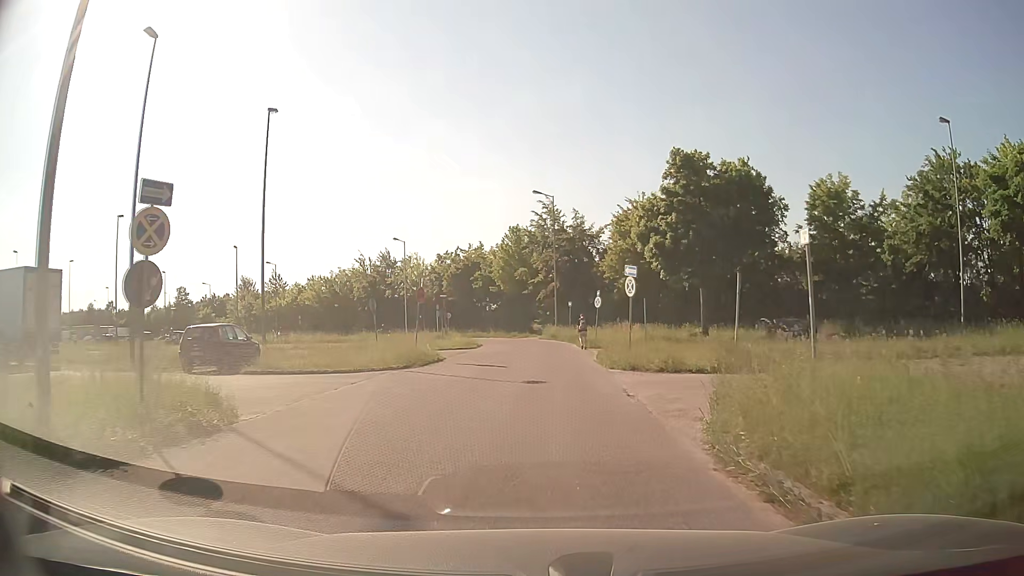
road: service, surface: asphalt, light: Day
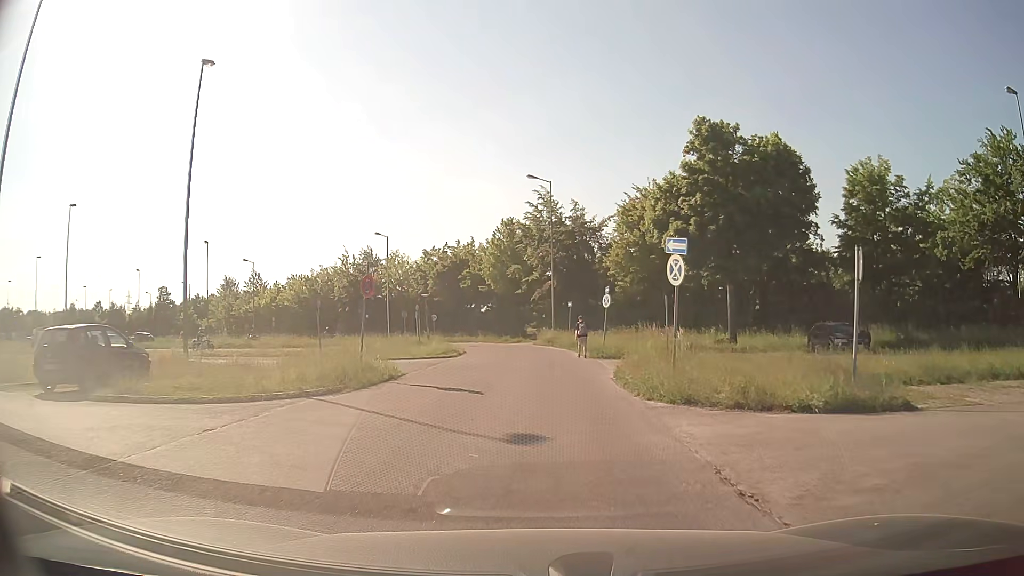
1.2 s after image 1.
(0.0, +7.3) m; 0°
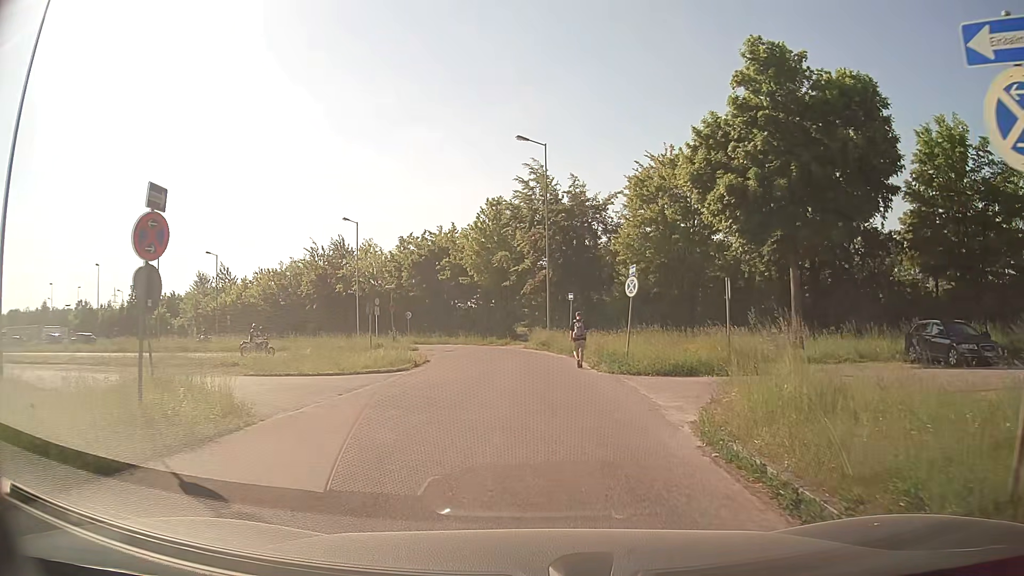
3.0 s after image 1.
(+0.1, +10.3) m; +1°
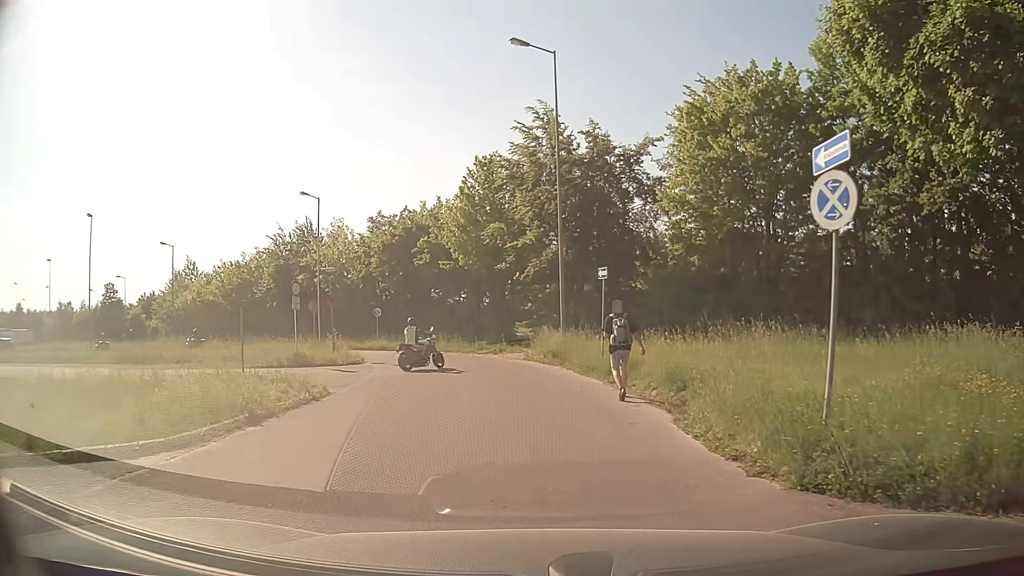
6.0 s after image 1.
(+0.2, +14.1) m; +1°
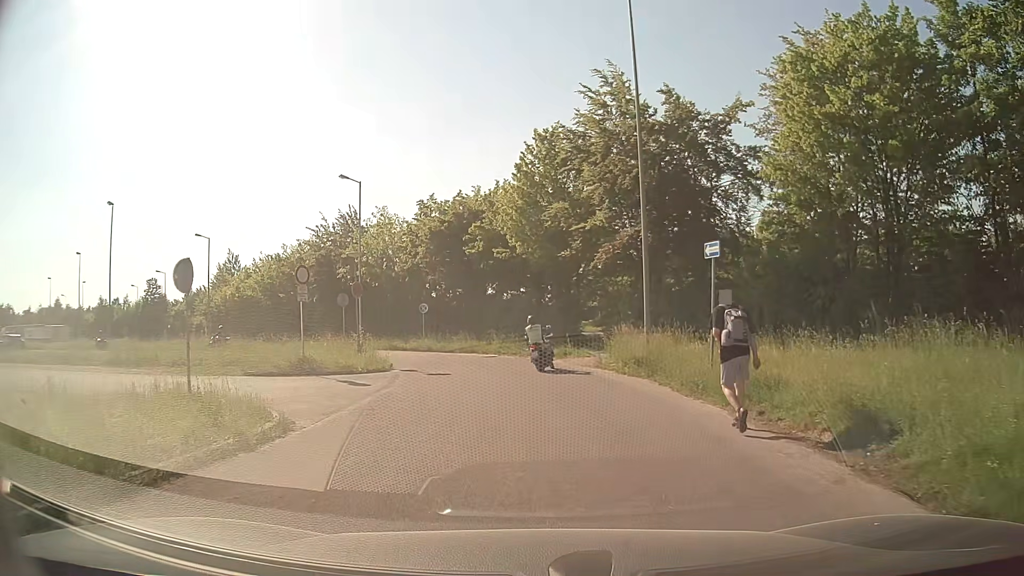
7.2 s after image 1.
(-0.3, +5.7) m; -7°
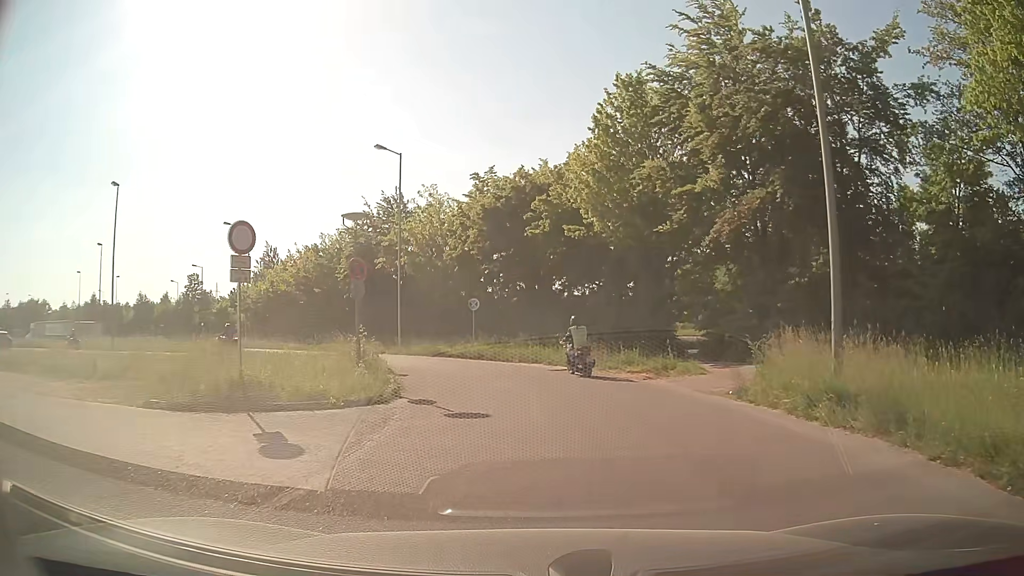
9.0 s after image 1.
(-0.5, +8.6) m; -6°
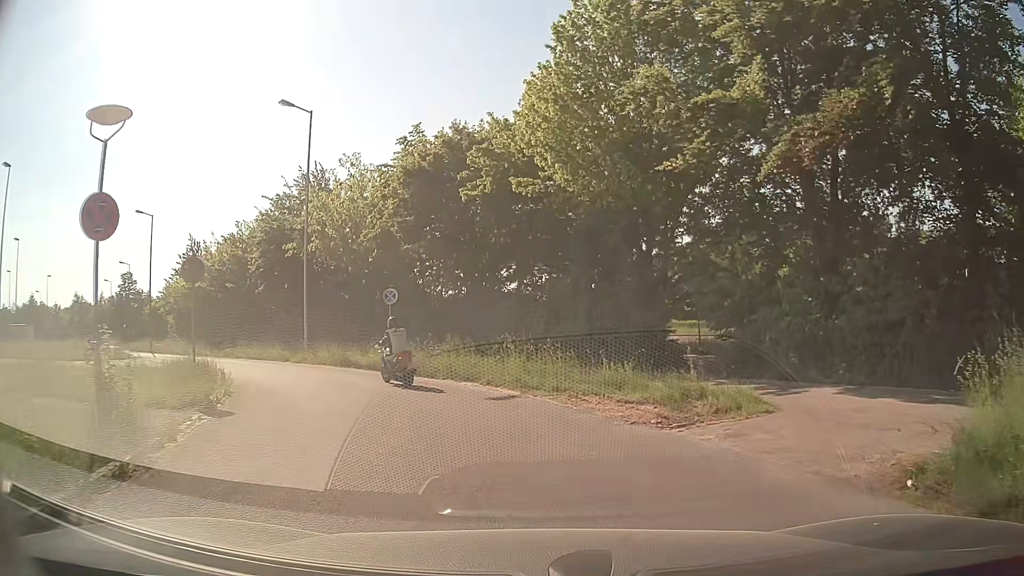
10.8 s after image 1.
(+0.4, +8.7) m; +4°
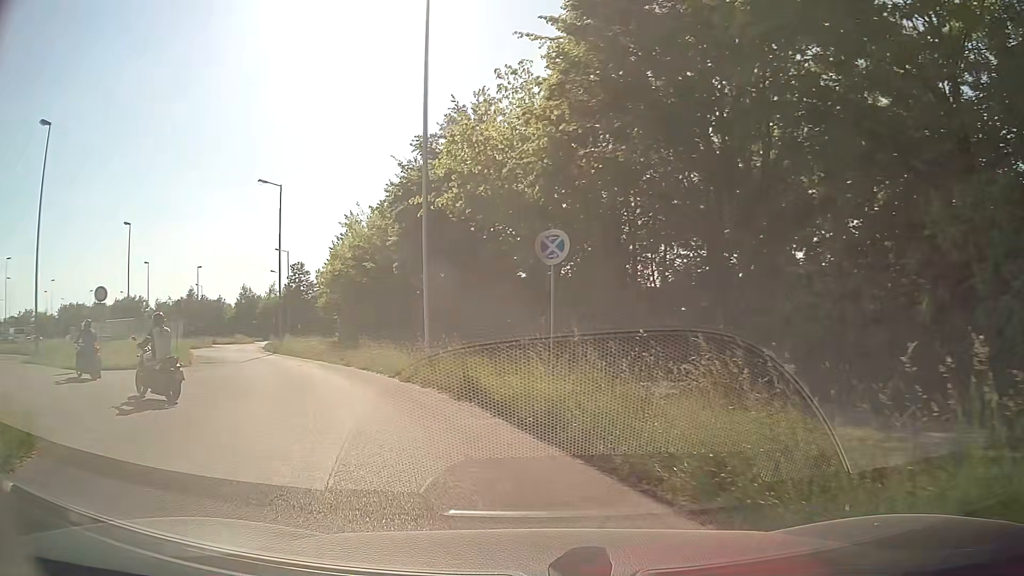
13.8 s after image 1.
(-1.4, +13.8) m; -18°
